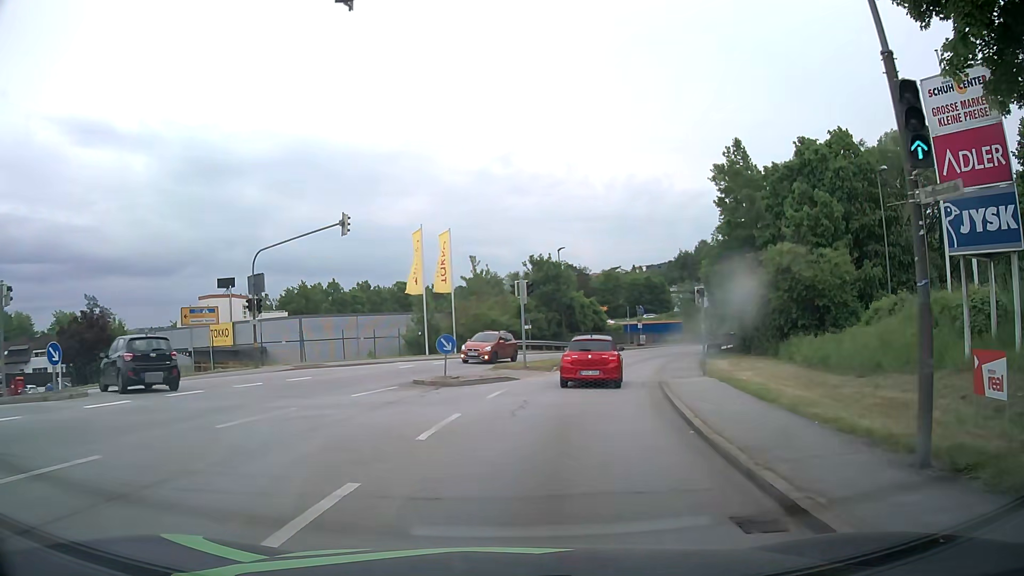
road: tertiary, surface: asphalt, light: Day
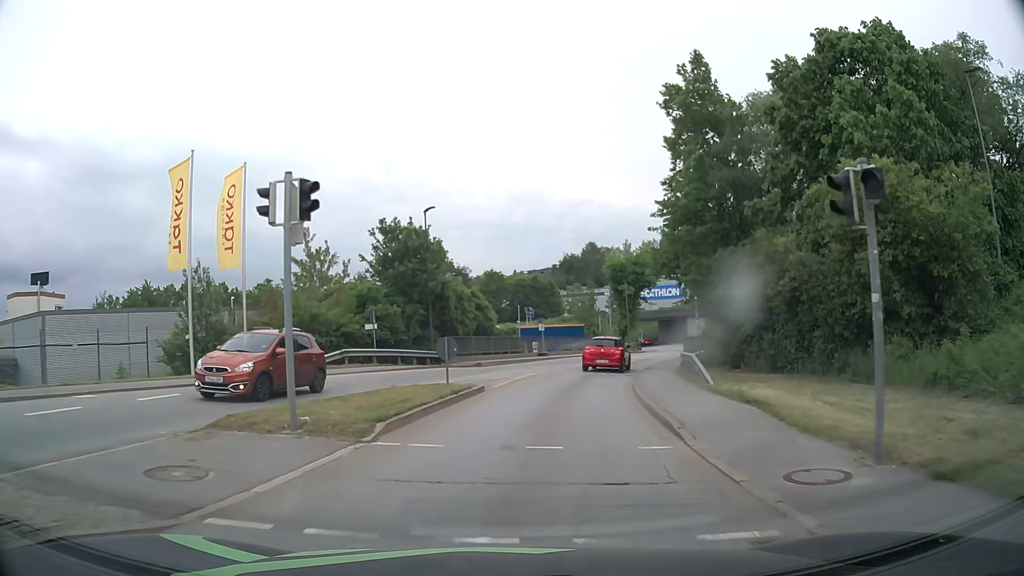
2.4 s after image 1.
(+1.8, +18.3) m; +10°
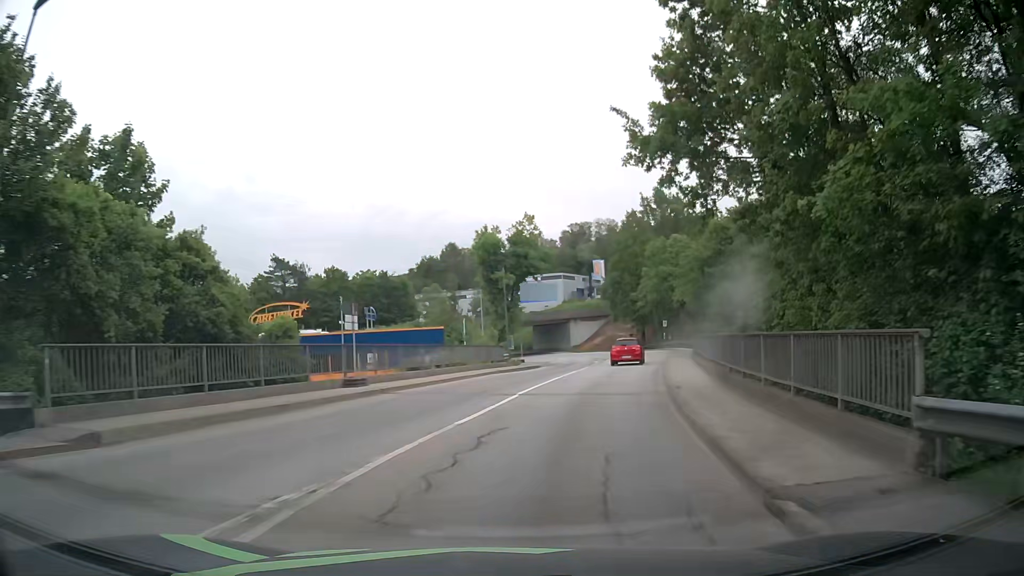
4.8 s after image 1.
(+2.5, +24.1) m; +12°
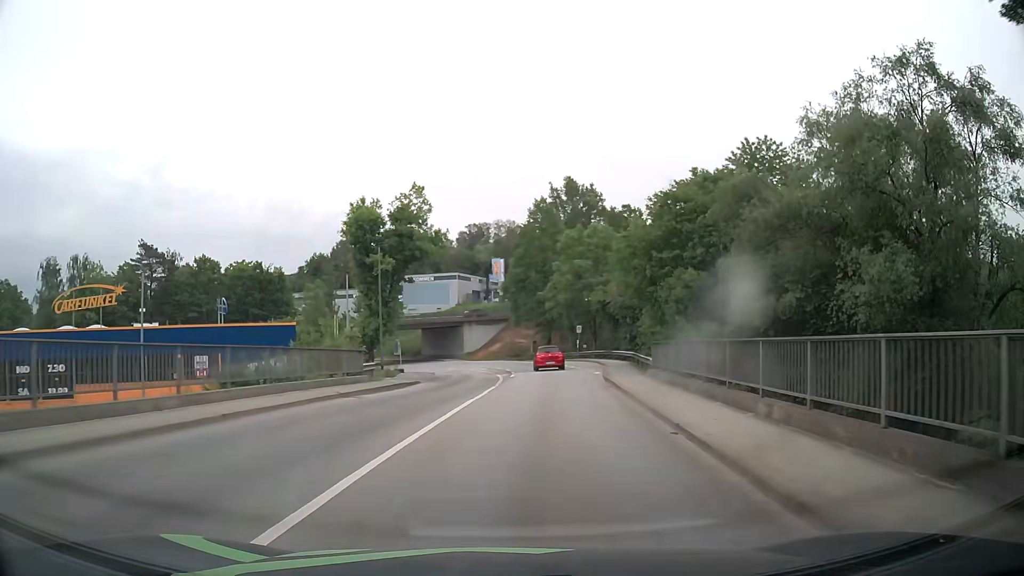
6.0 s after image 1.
(+1.0, +13.5) m; +9°
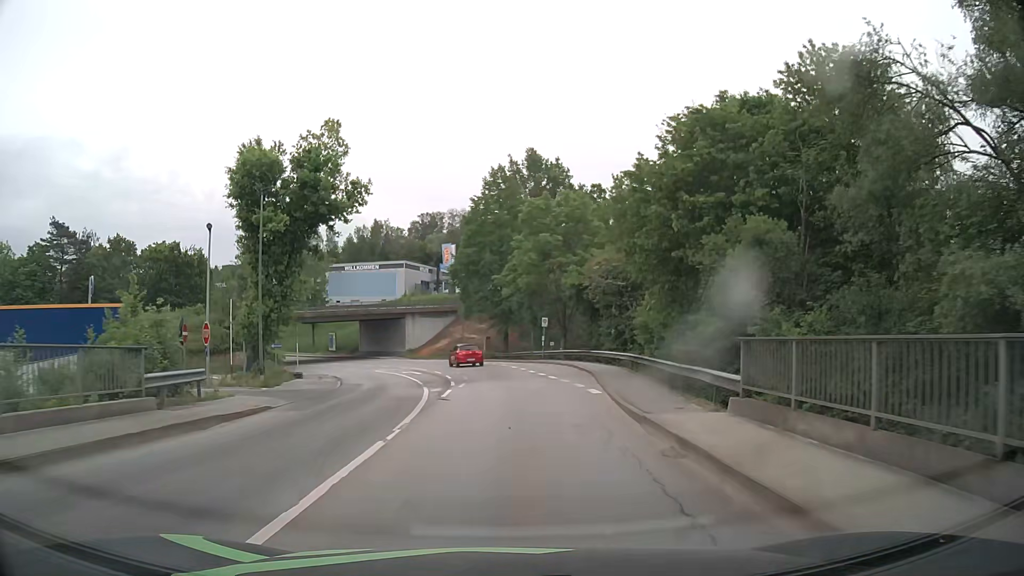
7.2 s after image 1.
(+0.7, +14.1) m; +4°
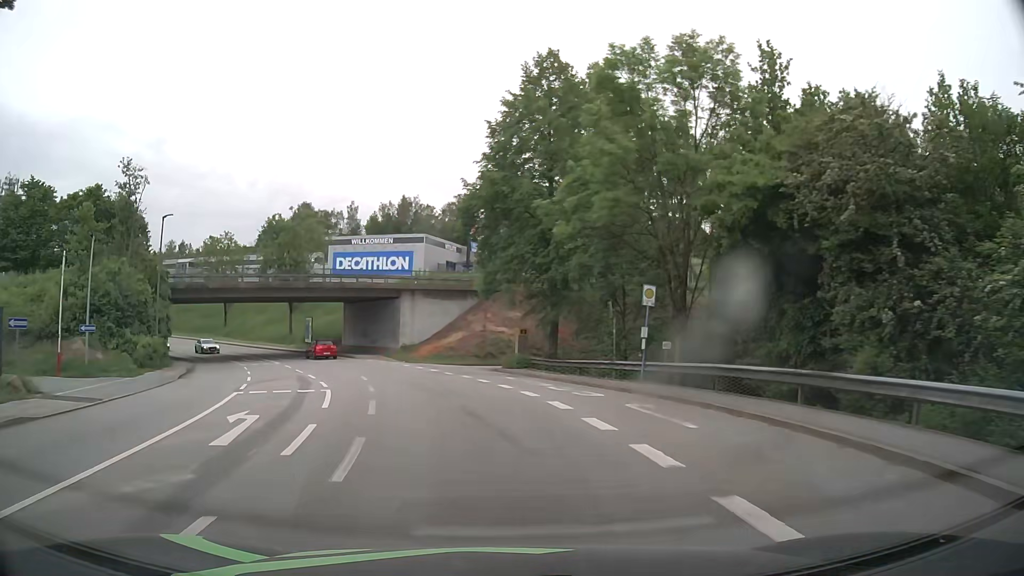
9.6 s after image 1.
(-0.2, +28.6) m; -3°
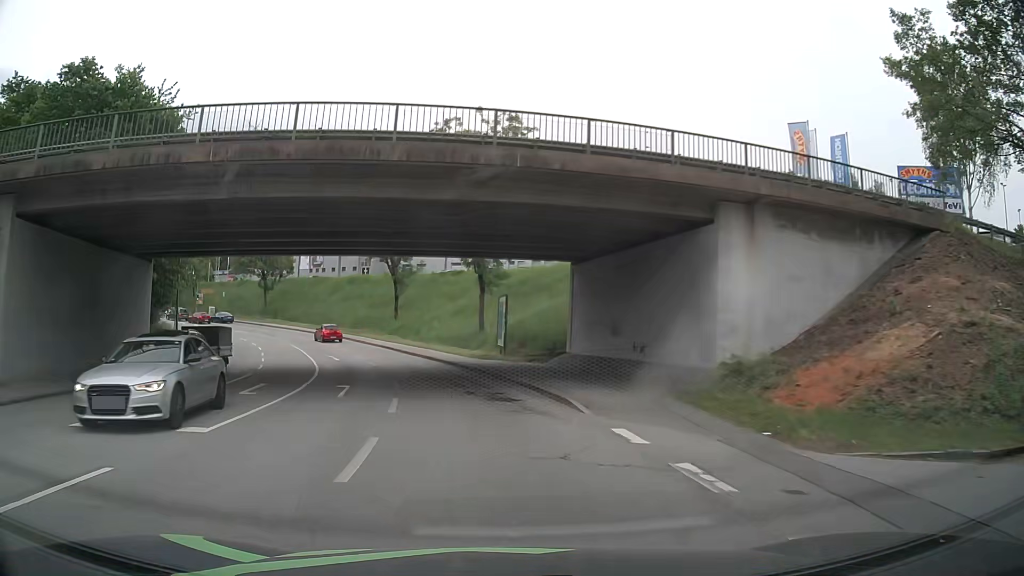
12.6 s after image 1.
(-6.9, +36.0) m; -22°
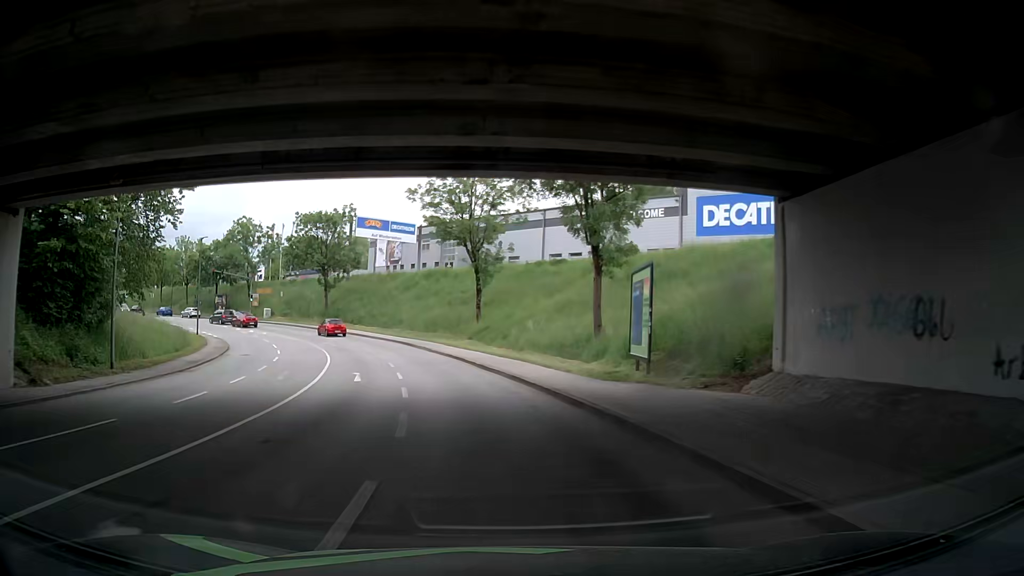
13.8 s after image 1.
(-1.1, +15.2) m; -8°
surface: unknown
(0, +10) (-1, +20) (-3, +30) (-6, +39) (-10, +49) (-14, +57) (-20, +66) (-27, +73) (-34, +80) (-42, +86) m
